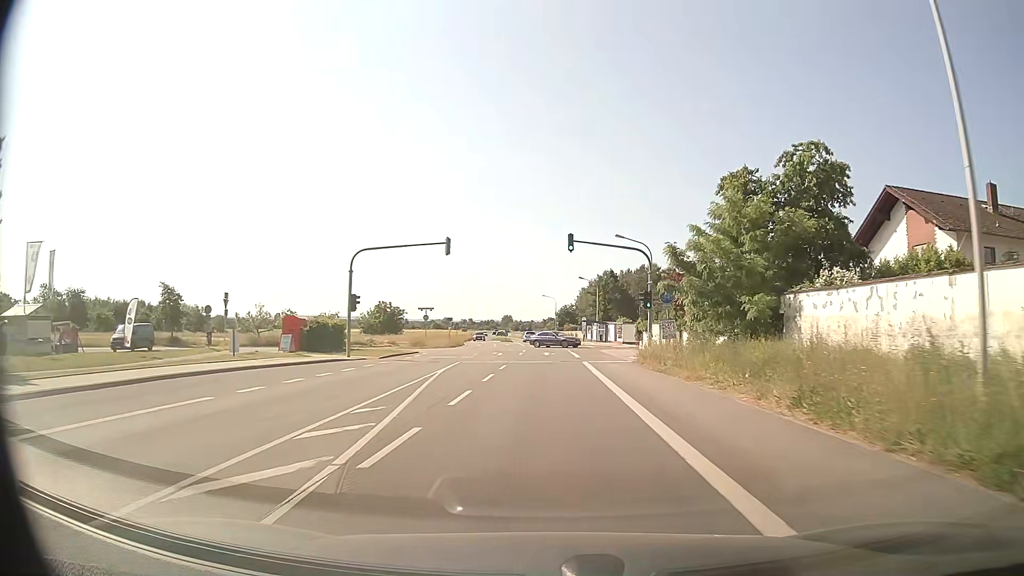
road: primary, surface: asphalt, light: Day
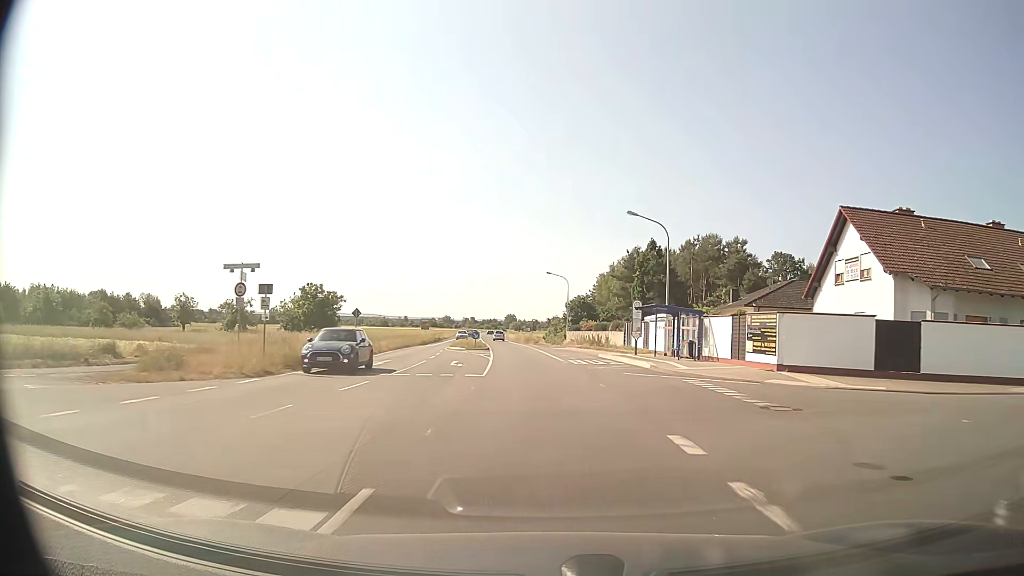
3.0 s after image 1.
(+0.1, +45.5) m; 0°
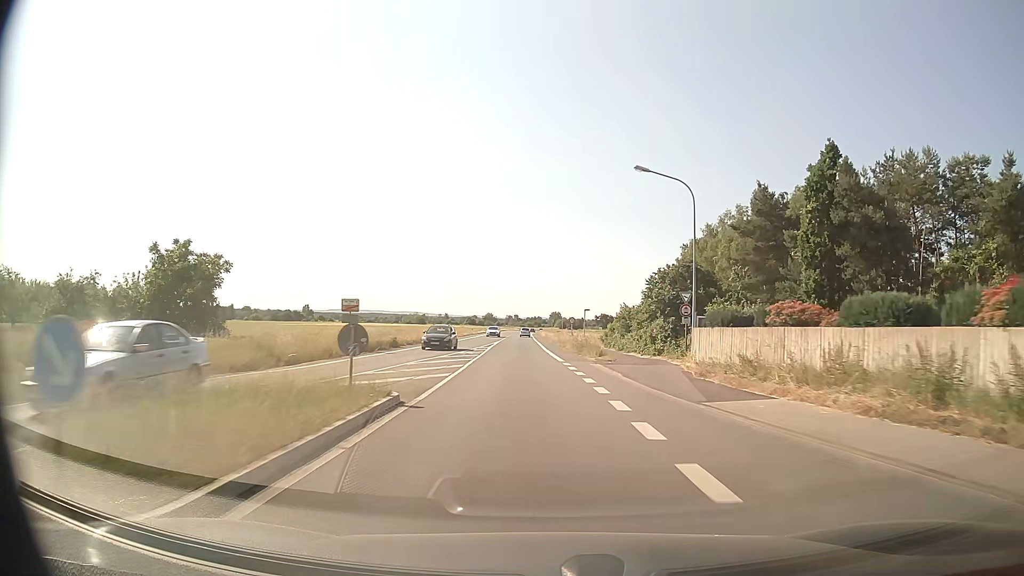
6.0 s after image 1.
(-1.5, +46.5) m; -4°
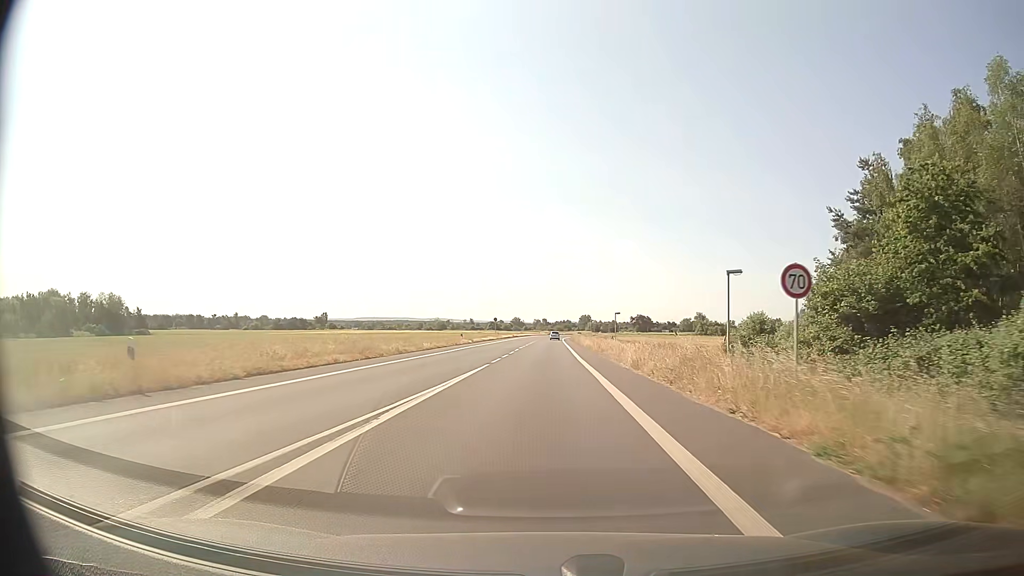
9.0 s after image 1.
(-1.3, +48.8) m; -2°
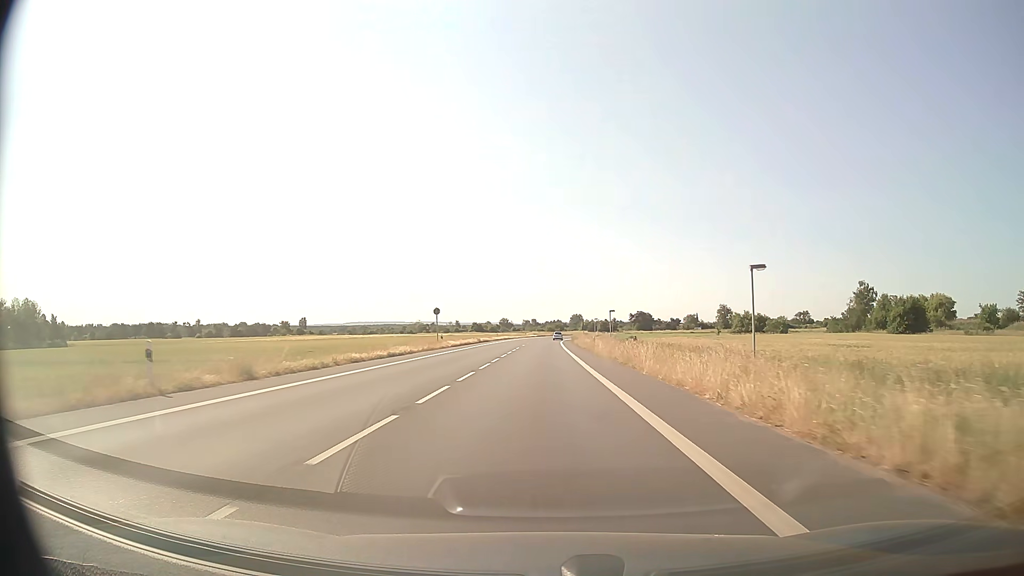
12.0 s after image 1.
(+0.4, +52.6) m; +1°
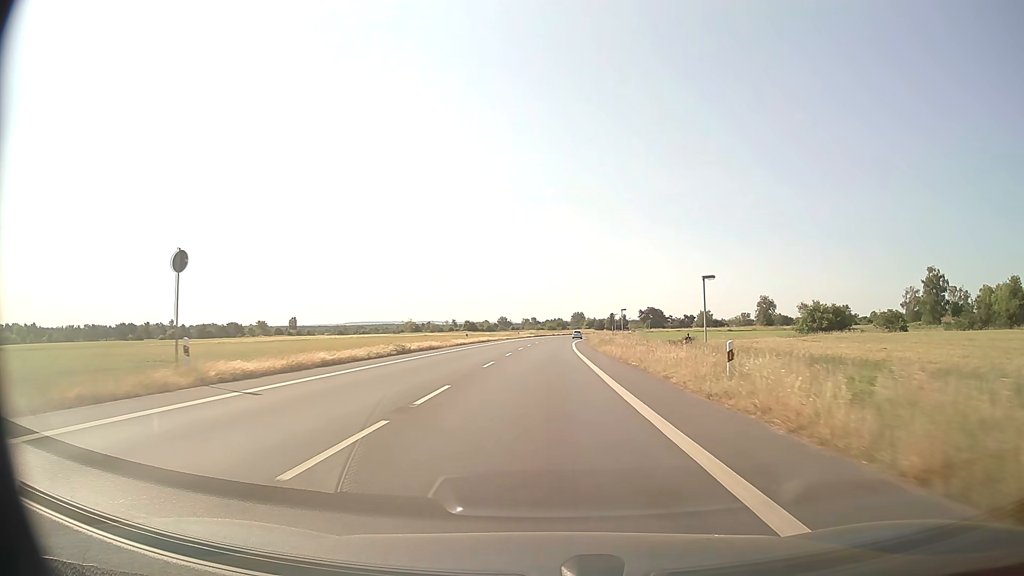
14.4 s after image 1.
(0.0, +43.2) m; 0°
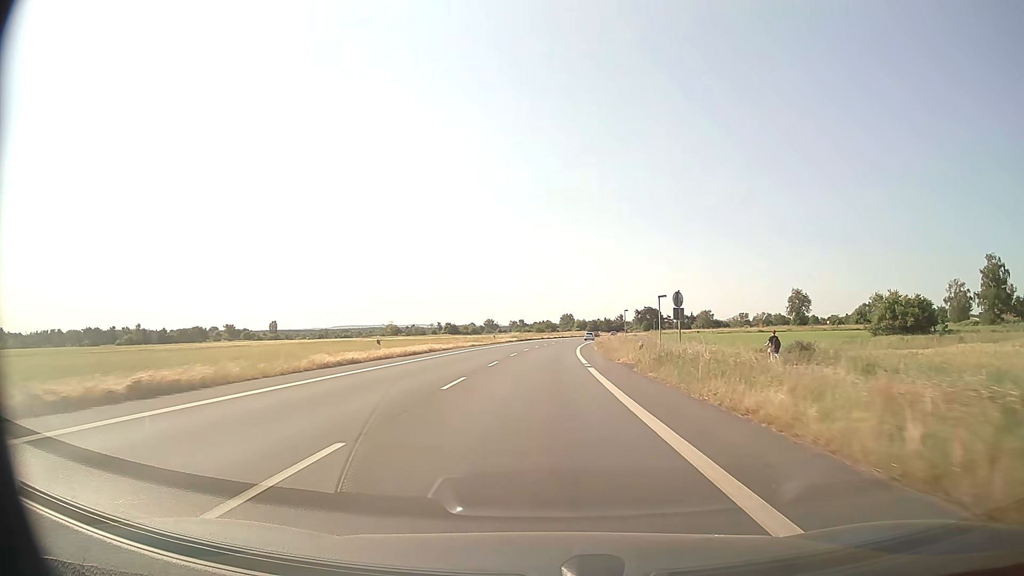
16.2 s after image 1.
(+0.2, +32.7) m; +1°
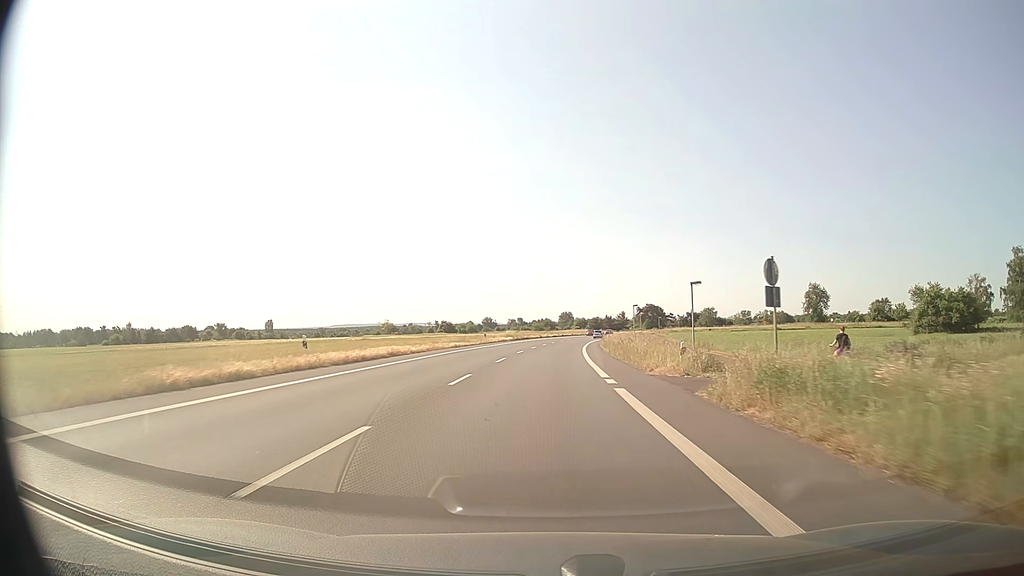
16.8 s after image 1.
(0.0, +11.0) m; 0°
(0, +10) (0, +20) (0, +30) (+1, +40) (+1, +50) (+2, +60) (+2, +70) (+3, +80) (+4, +90) (+5, +100) m
